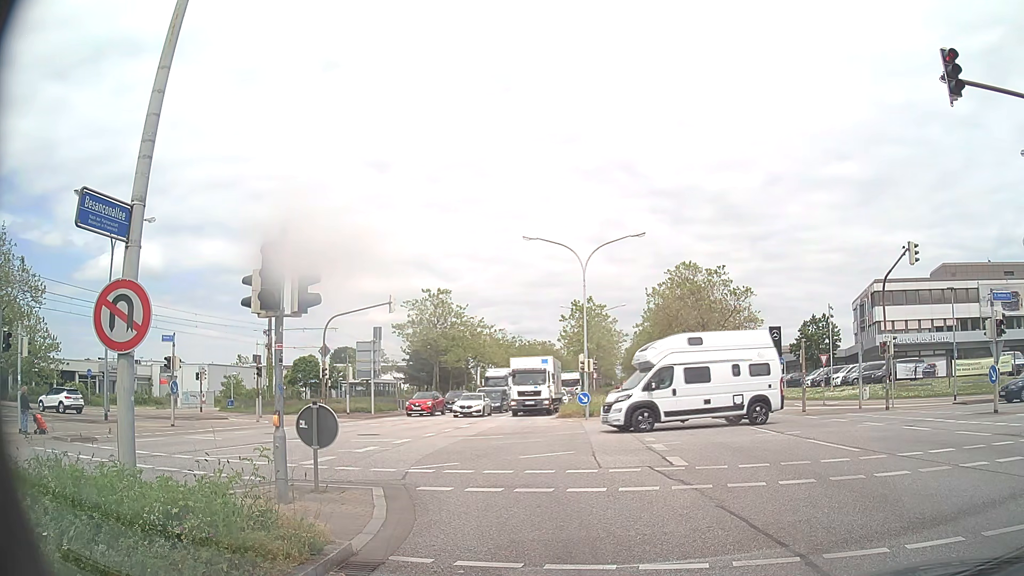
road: primary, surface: asphalt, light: Day
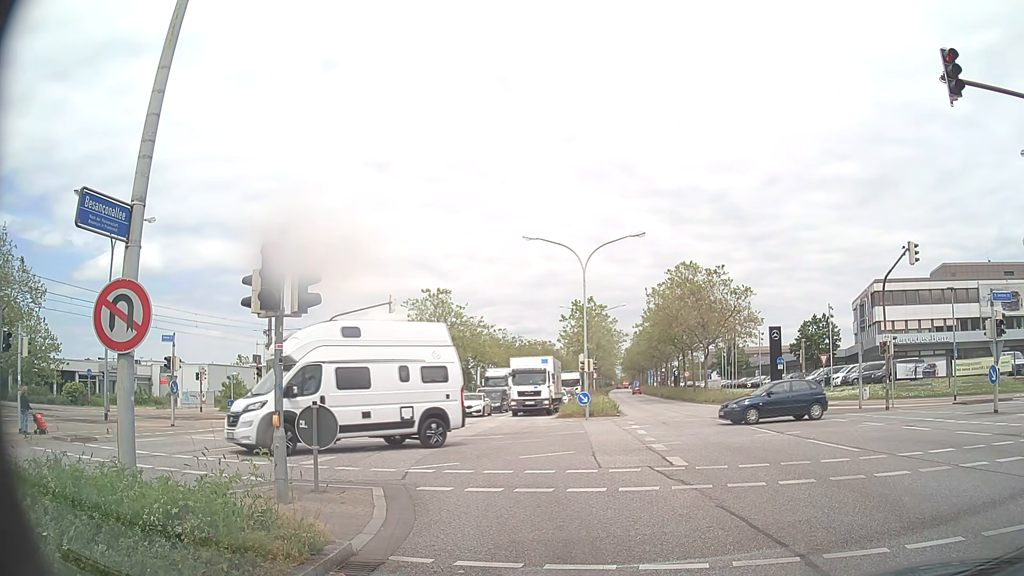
(0.0, 0.0) m; 0°
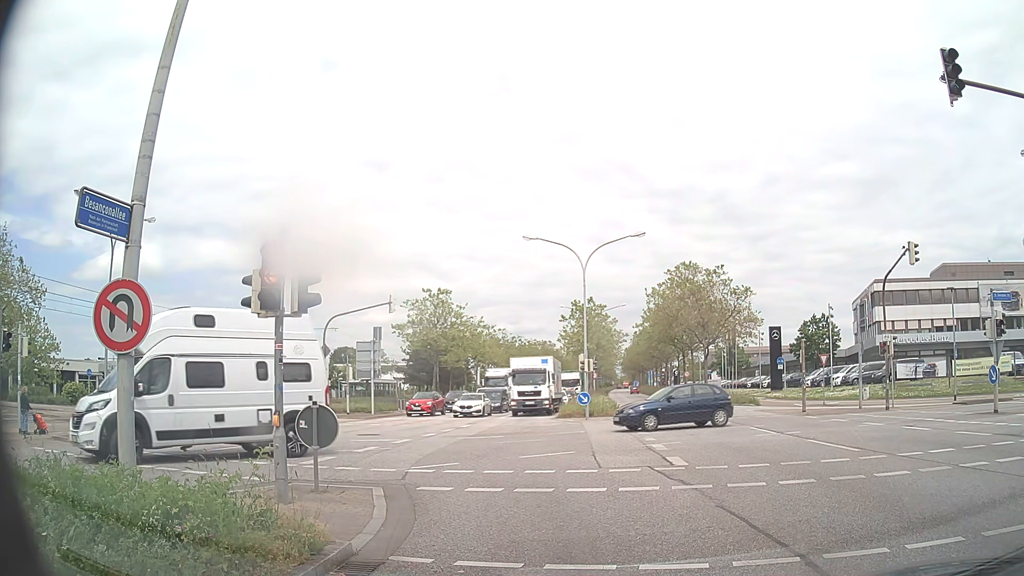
(0.0, 0.0) m; 0°
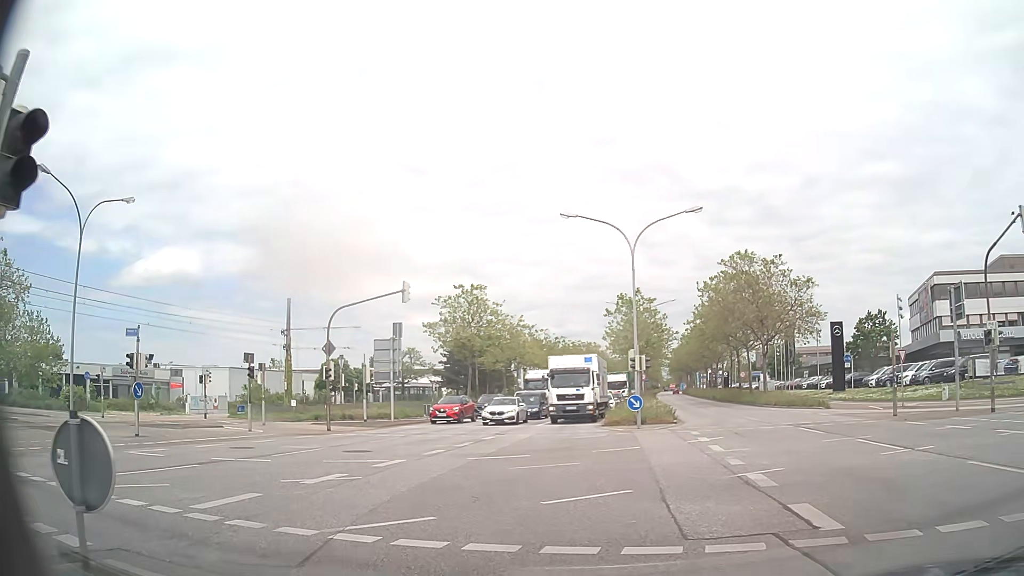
(-0.1, +6.0) m; -5°
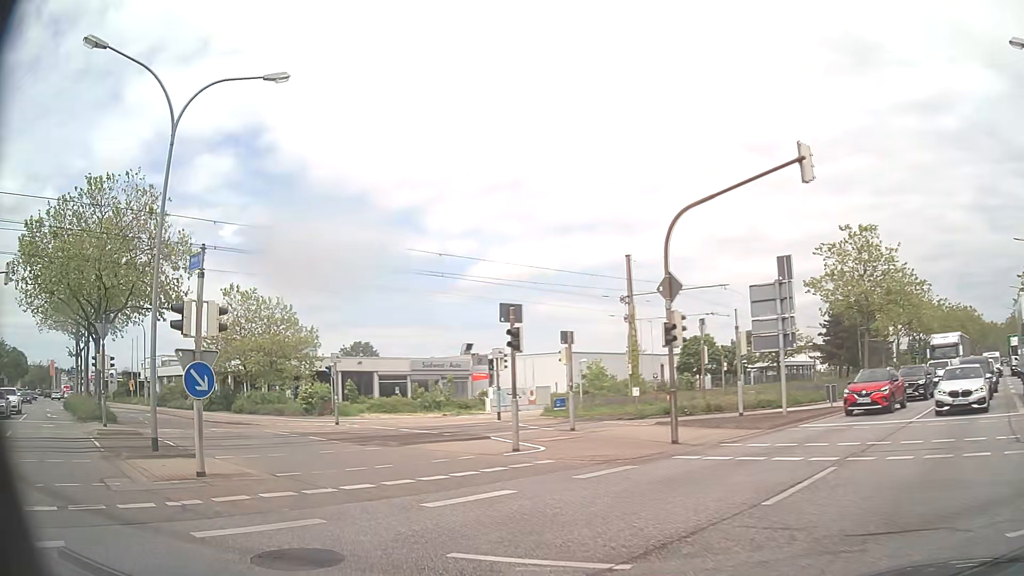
(-3.8, +14.4) m; -30°
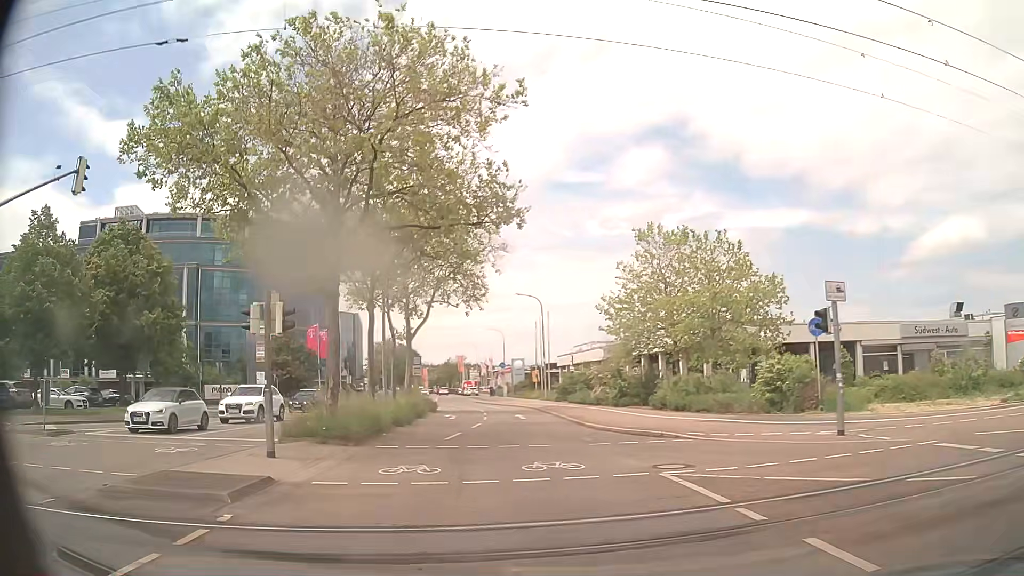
(-6.2, +16.1) m; -39°
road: tertiary
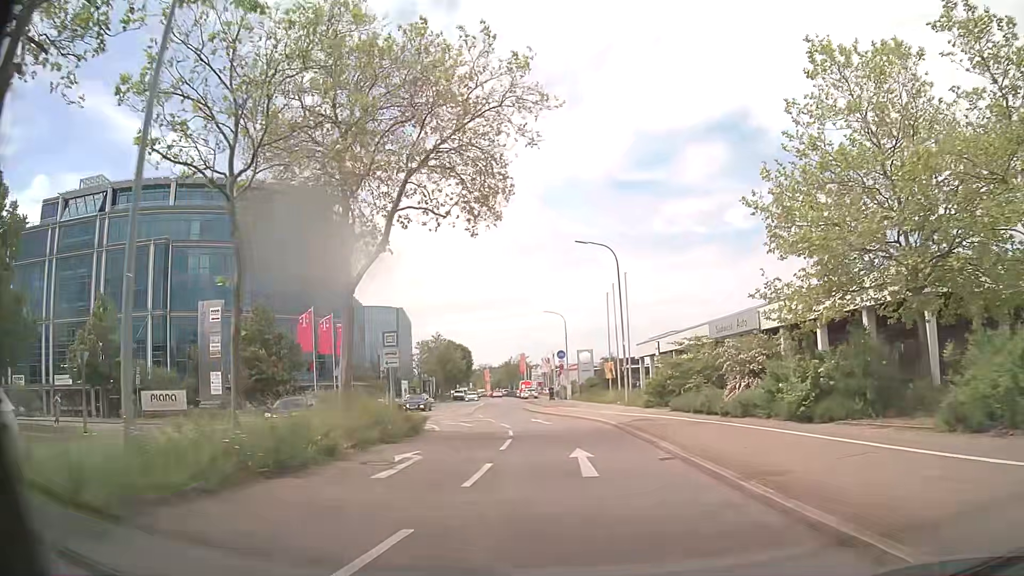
(-1.6, +20.7) m; -6°
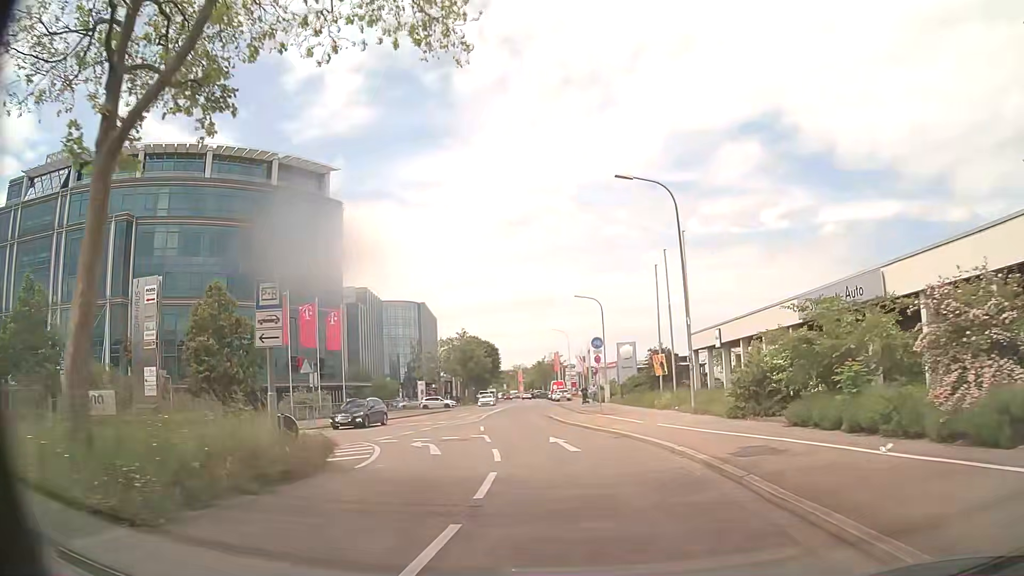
(-0.4, +11.7) m; -3°
(0, +10) (-2, +20) (-3, +30) (-4, +40) (-5, +50) (-6, +60) (-7, +70) (-7, +80) (-8, +90) (-9, +100) m
